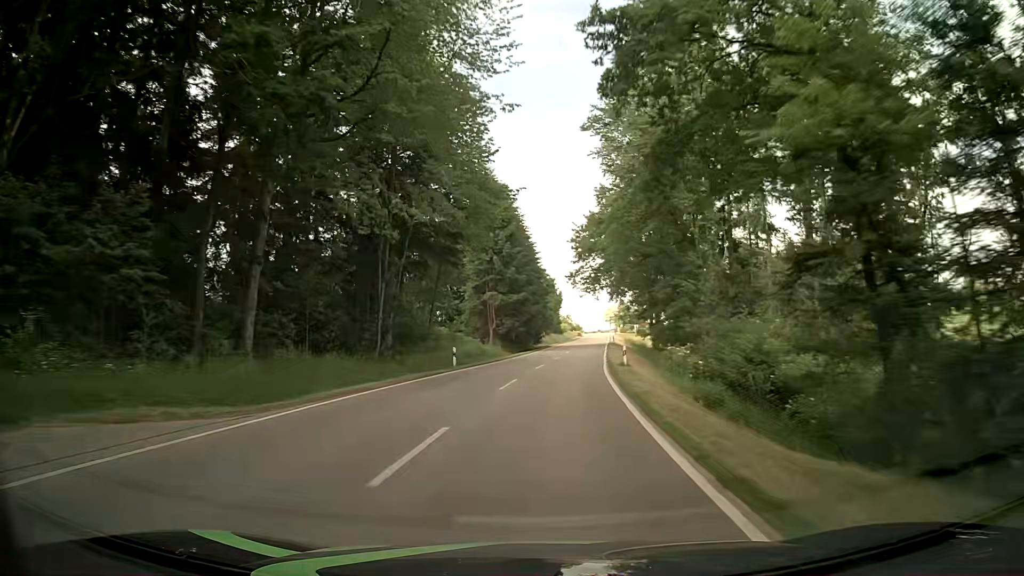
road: tertiary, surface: asphalt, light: Day
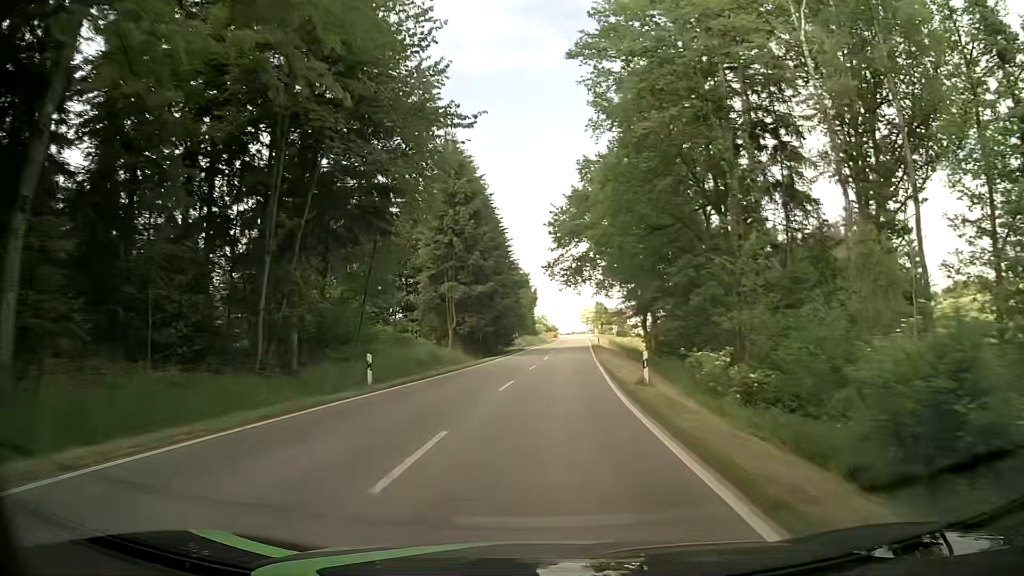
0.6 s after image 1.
(+0.3, +11.9) m; +2°
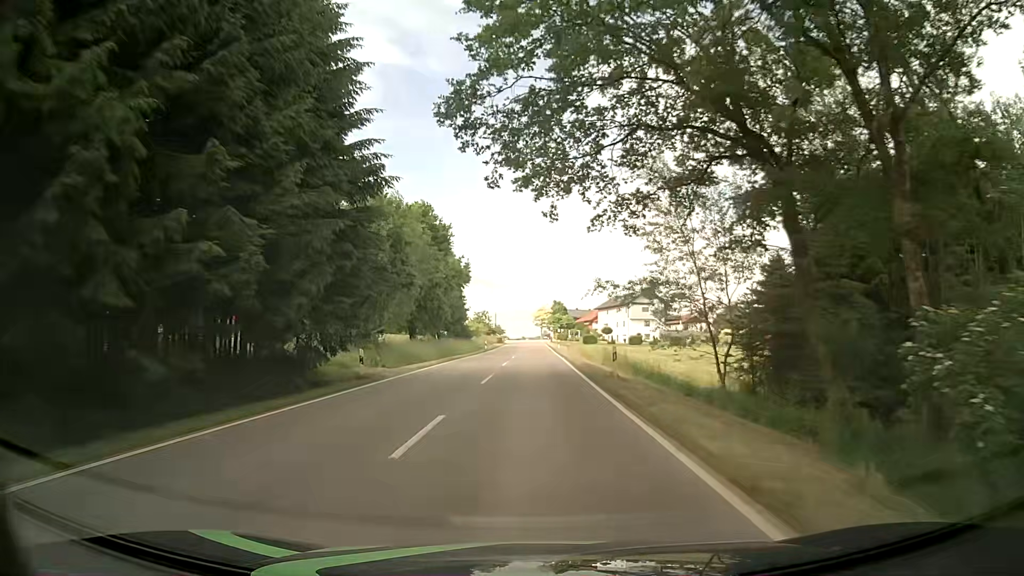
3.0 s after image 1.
(+2.3, +45.9) m; +5°
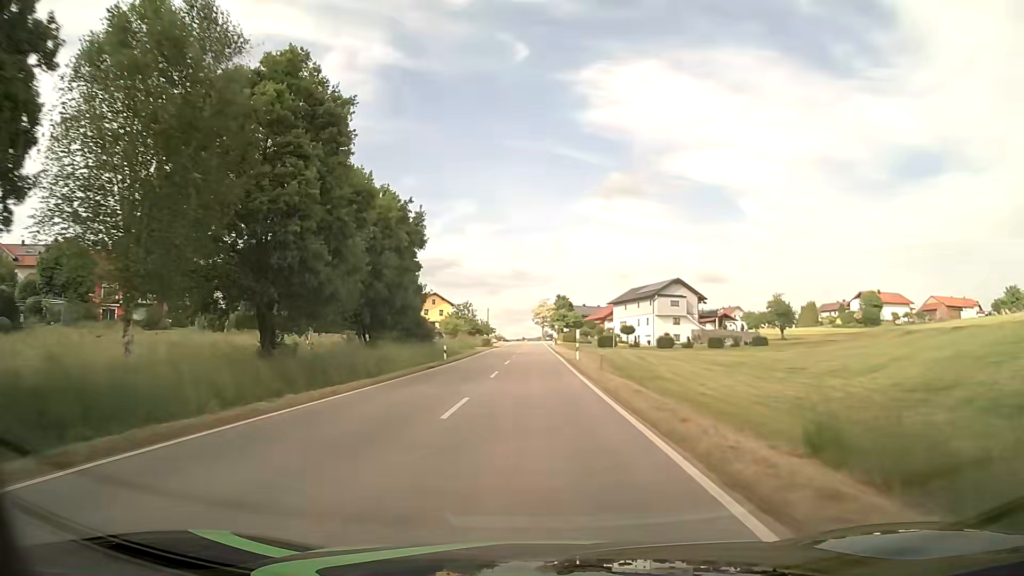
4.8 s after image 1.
(-0.1, +31.6) m; 0°
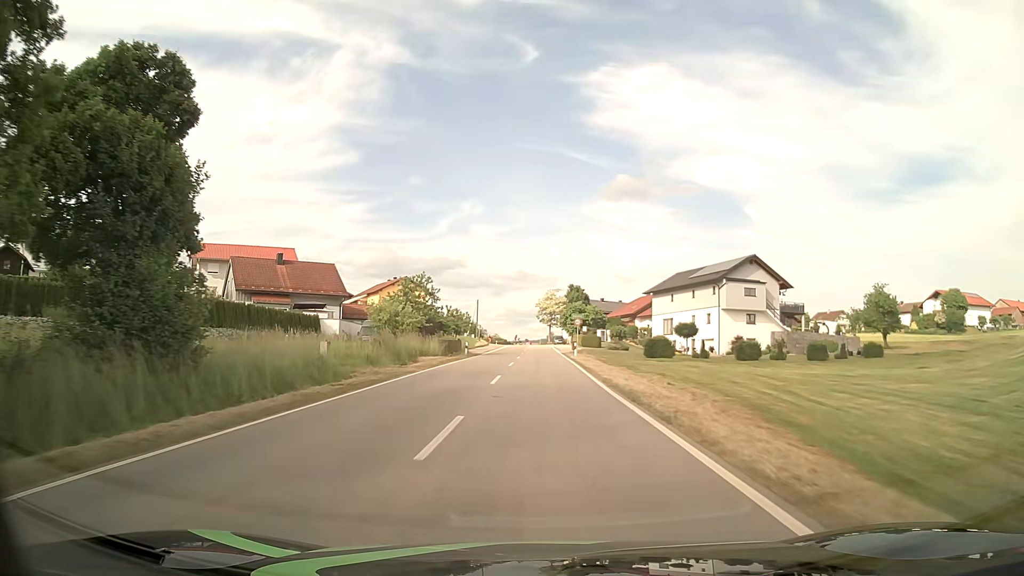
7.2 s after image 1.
(-0.3, +39.7) m; 0°
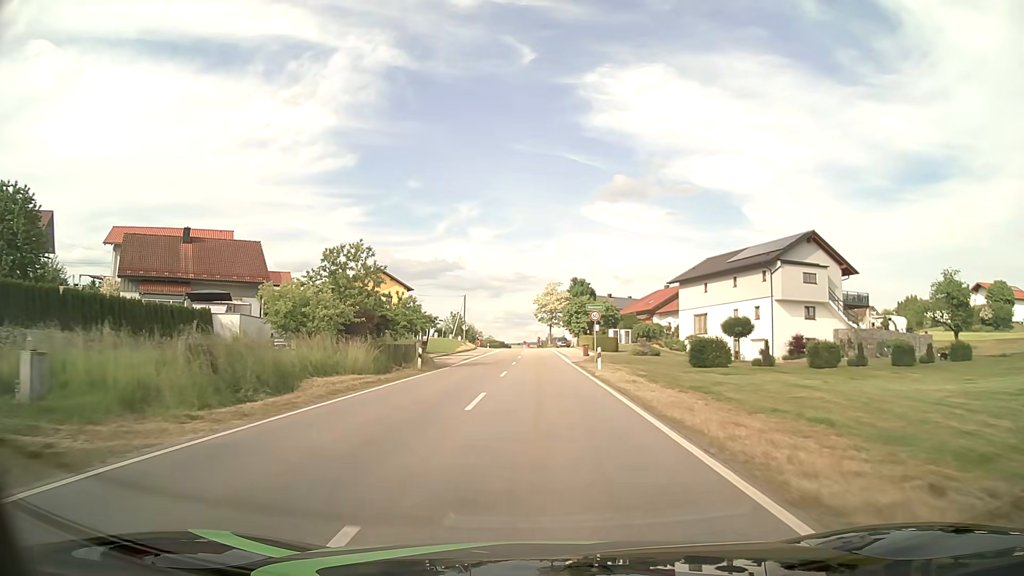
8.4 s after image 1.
(+0.1, +18.6) m; 0°
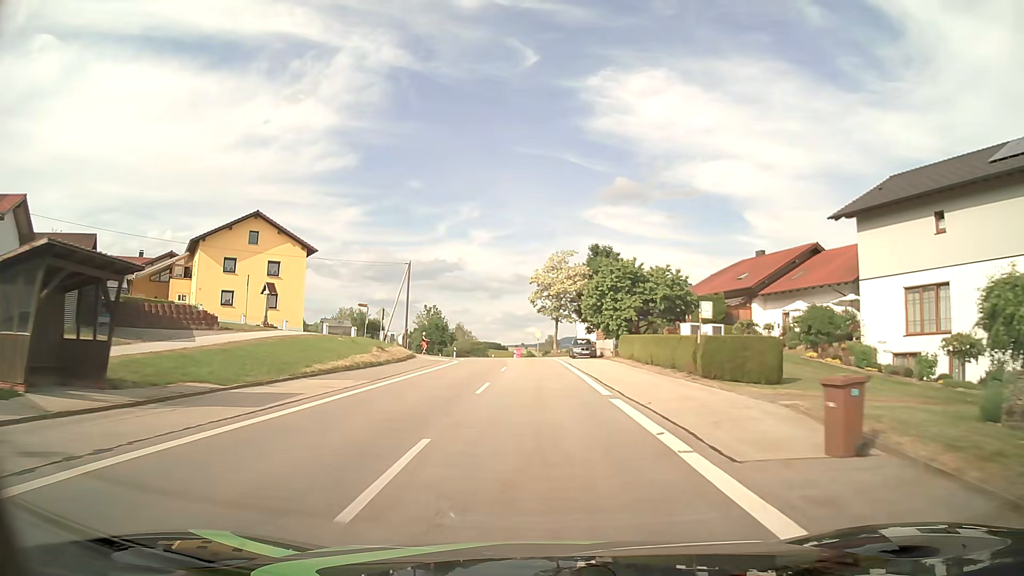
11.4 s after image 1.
(+0.4, +43.5) m; 0°
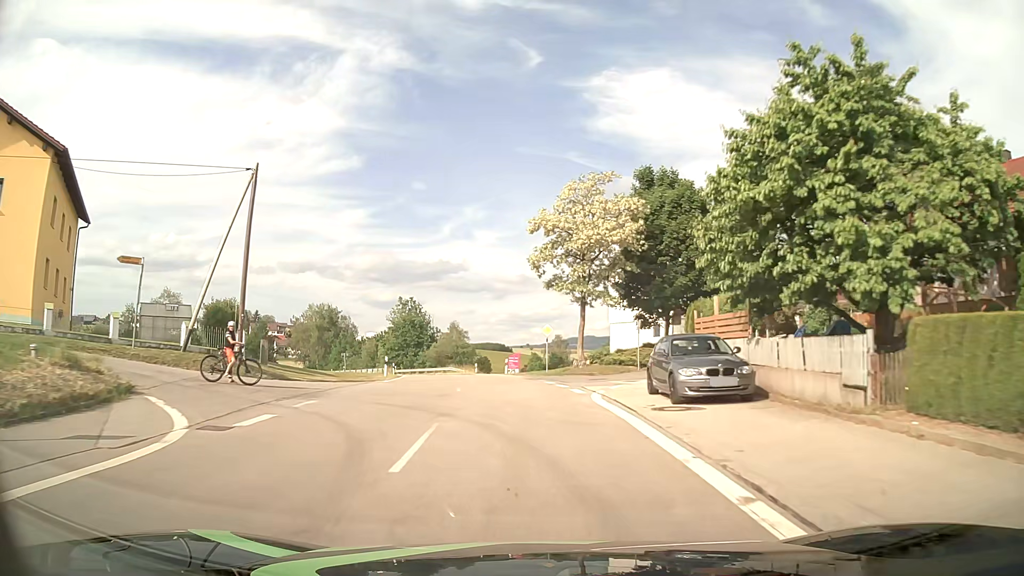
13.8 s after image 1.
(-0.1, +33.6) m; 0°
(0, +10) (-1, +20) (-2, +30) (-3, +40) (-5, +50) (-7, +59) (-10, +69) (-13, +78) (-17, +88) (-21, +97) m
